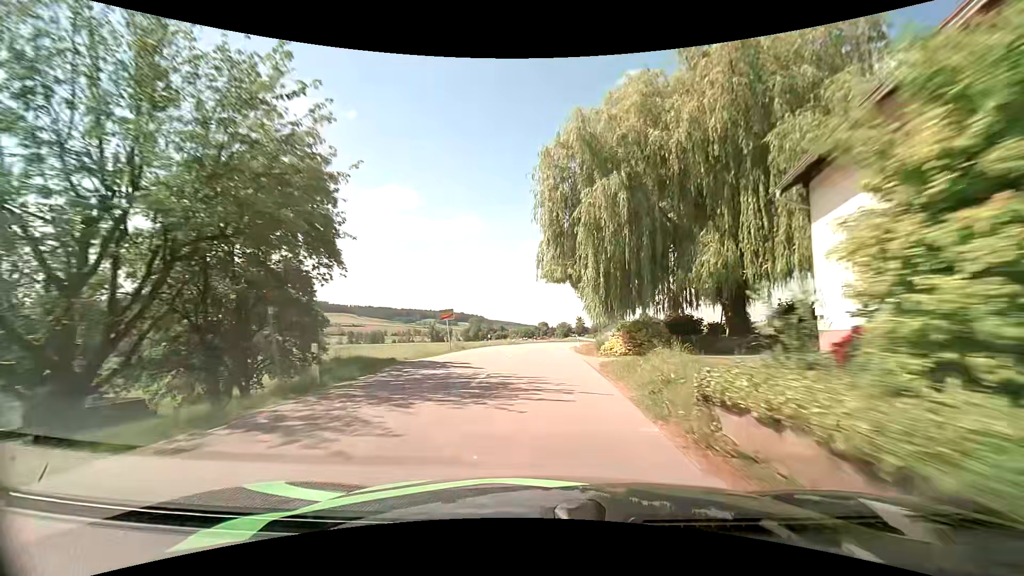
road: secondary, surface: asphalt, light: Day
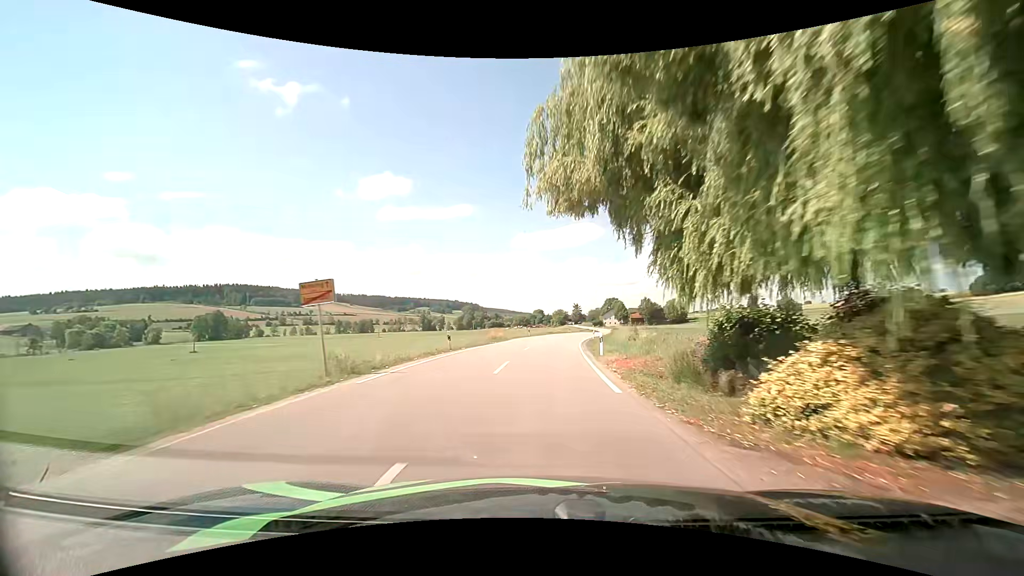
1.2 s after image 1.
(-0.1, +17.4) m; 0°
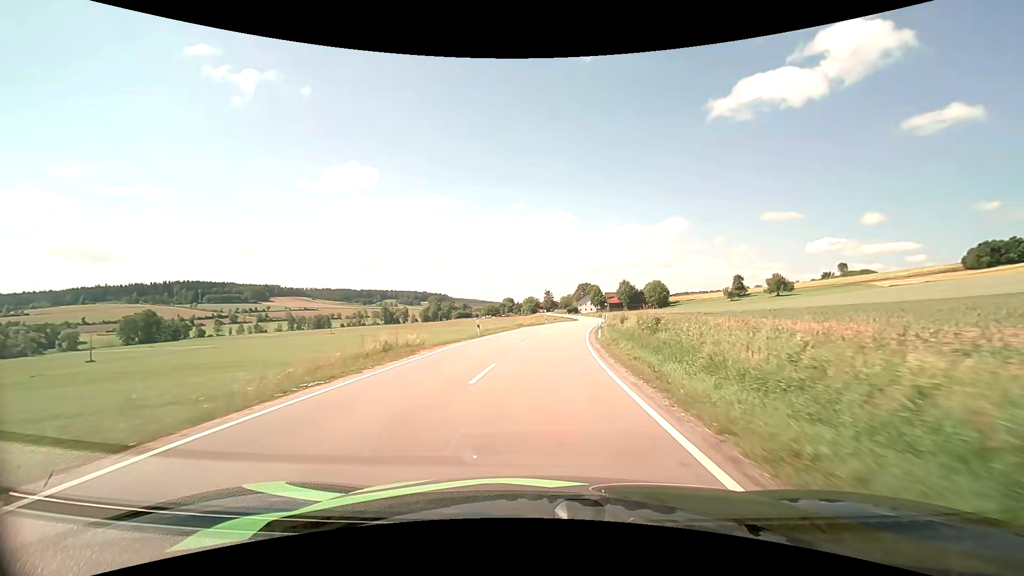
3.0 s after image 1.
(+0.8, +27.0) m; +3°
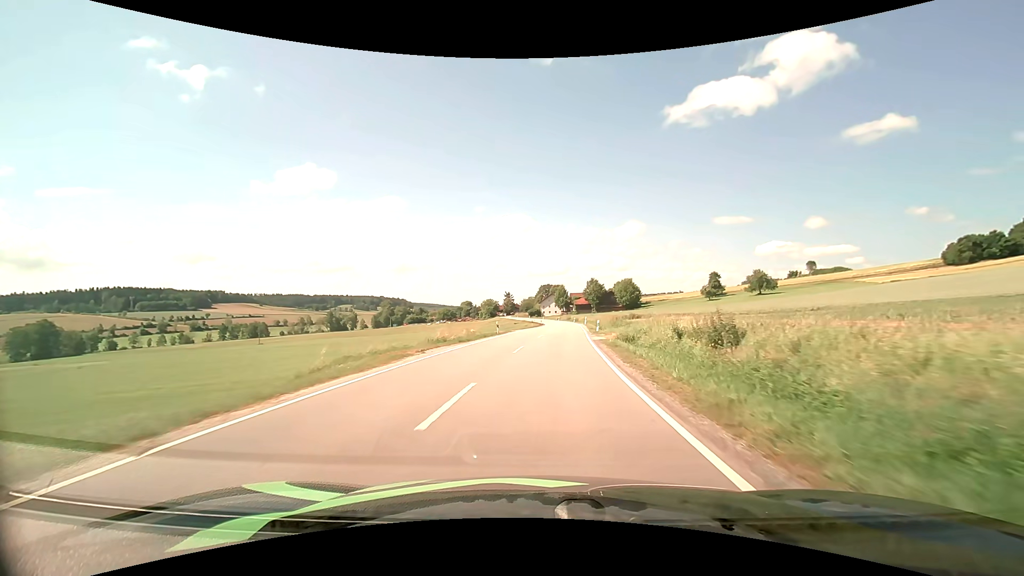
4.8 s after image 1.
(+1.1, +28.2) m; +4°
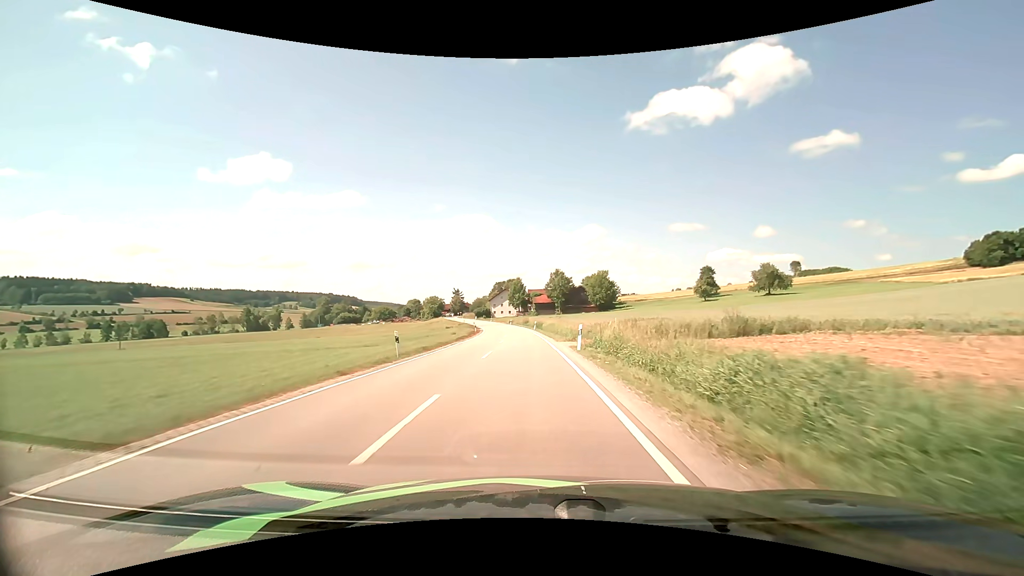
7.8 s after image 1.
(+3.1, +49.2) m; +5°
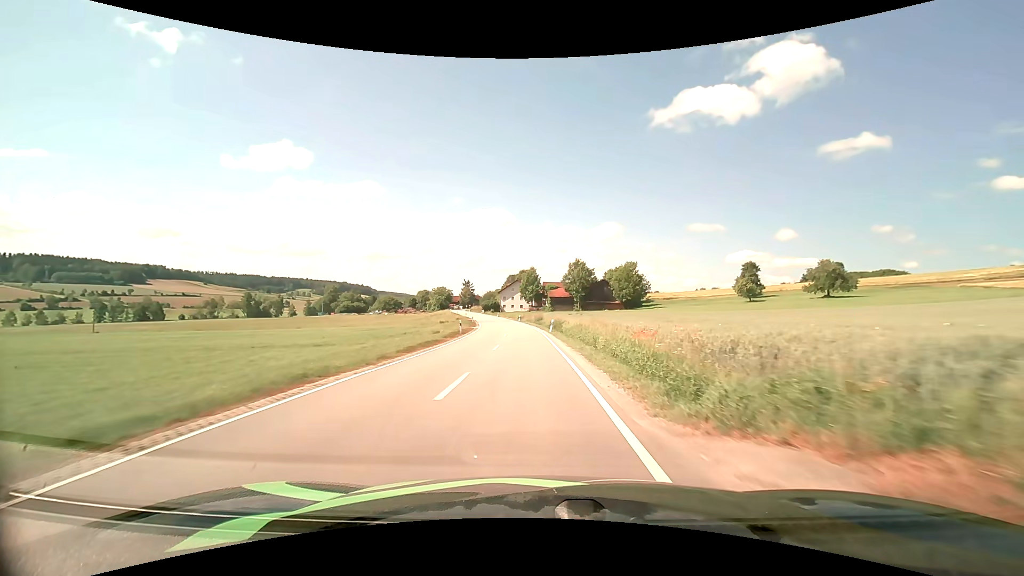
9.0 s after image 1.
(-0.4, +20.8) m; -2°
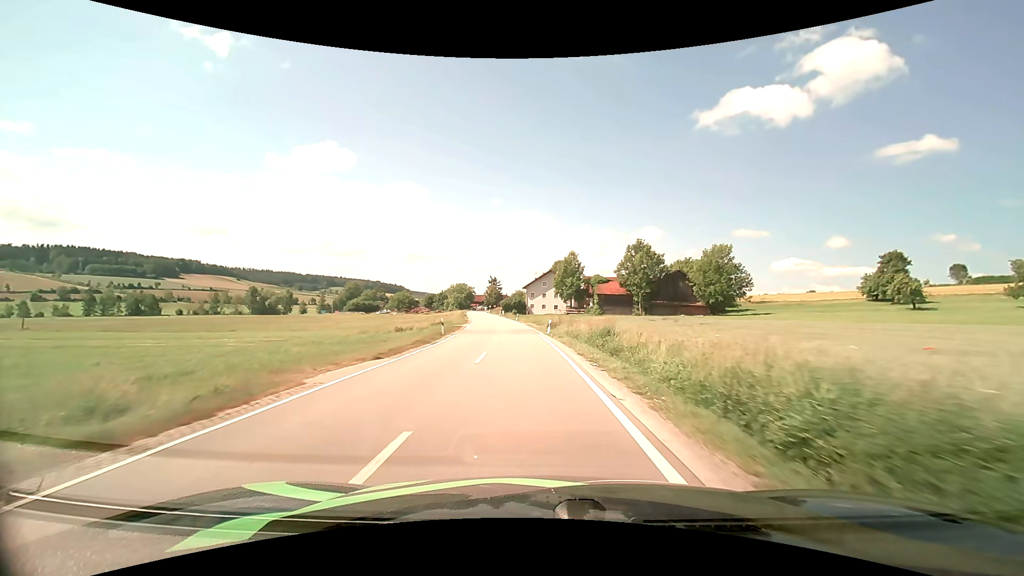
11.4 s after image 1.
(-1.1, +42.6) m; -4°
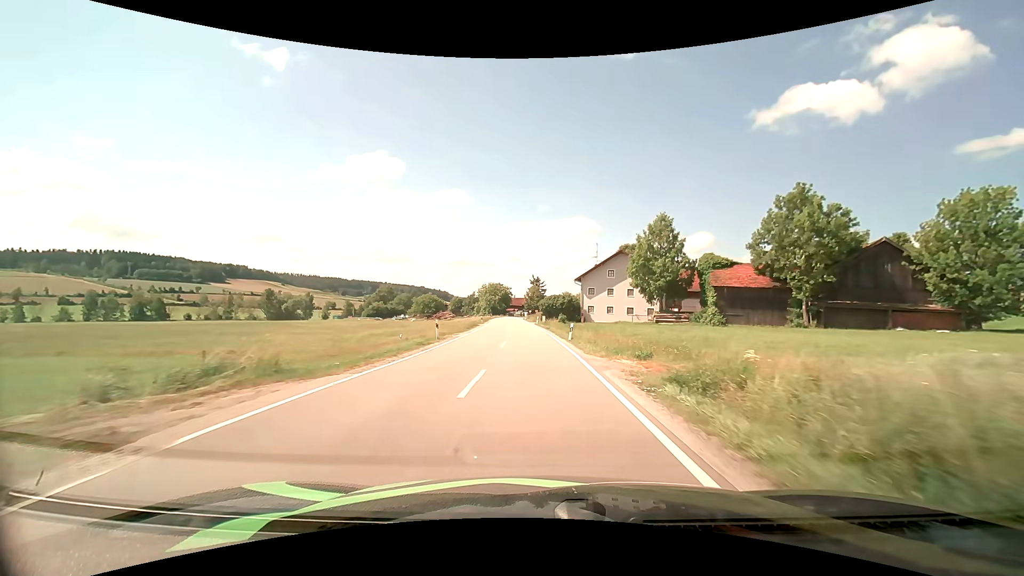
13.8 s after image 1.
(-2.0, +42.2) m; -5°
(0, +10) (0, +20) (-1, +30) (-1, +40) (-2, +50) (-2, +60) (-3, +70) (-3, +80) (-4, +90) (-5, +100) m
